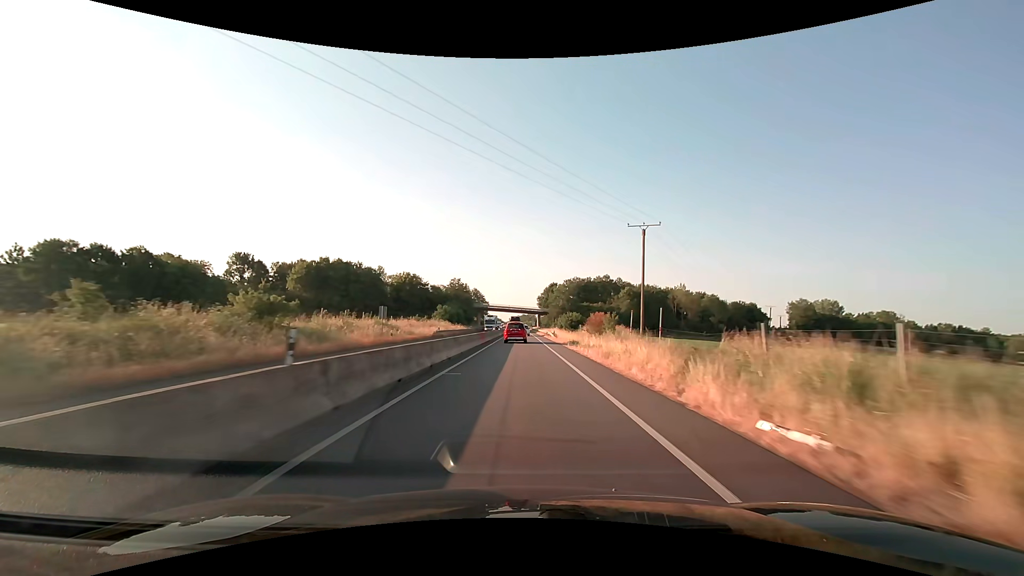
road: trunk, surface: asphalt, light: Day
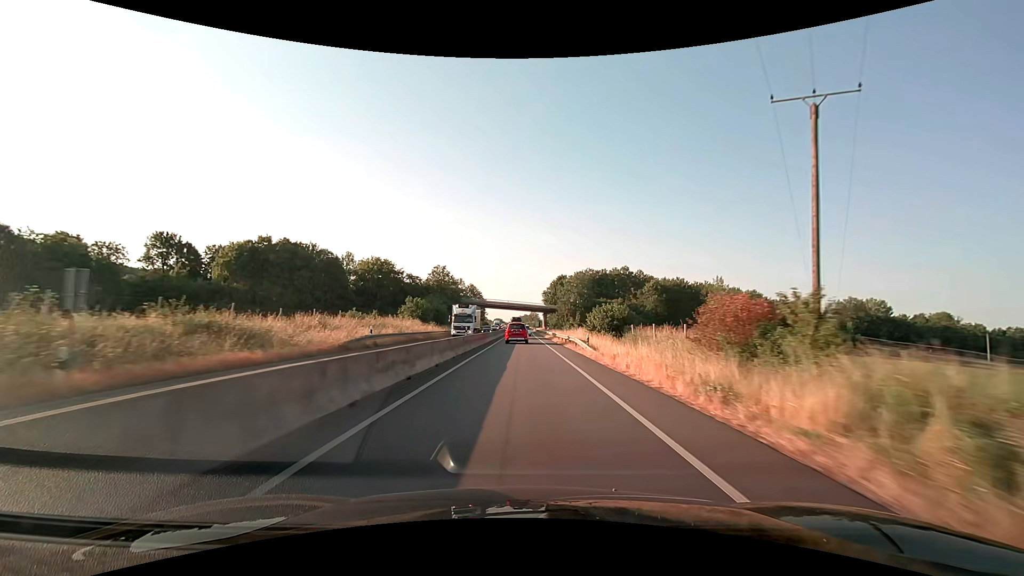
(-0.1, +27.8) m; 0°
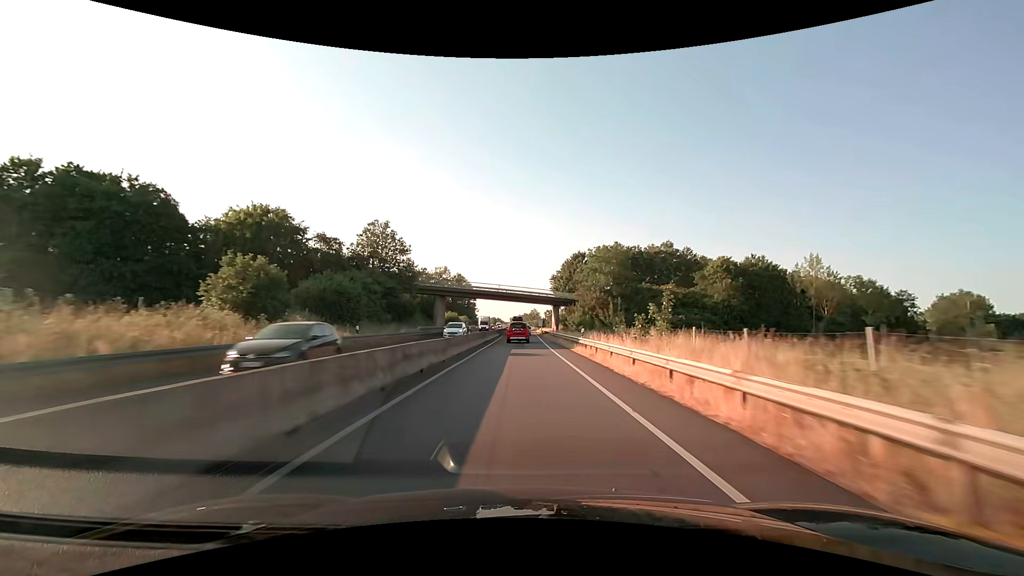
(0.0, +42.5) m; 0°
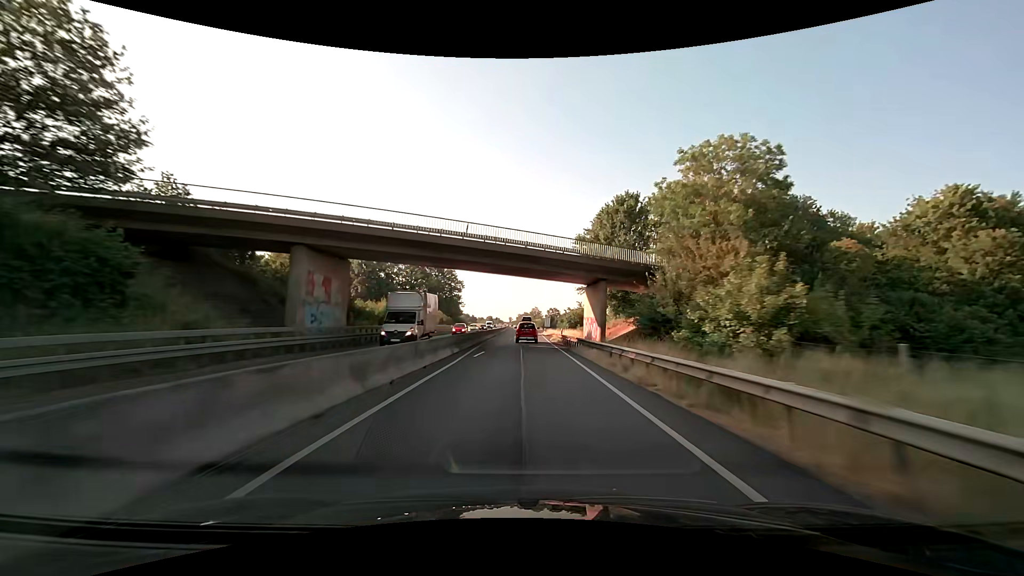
(-0.2, +43.4) m; 0°
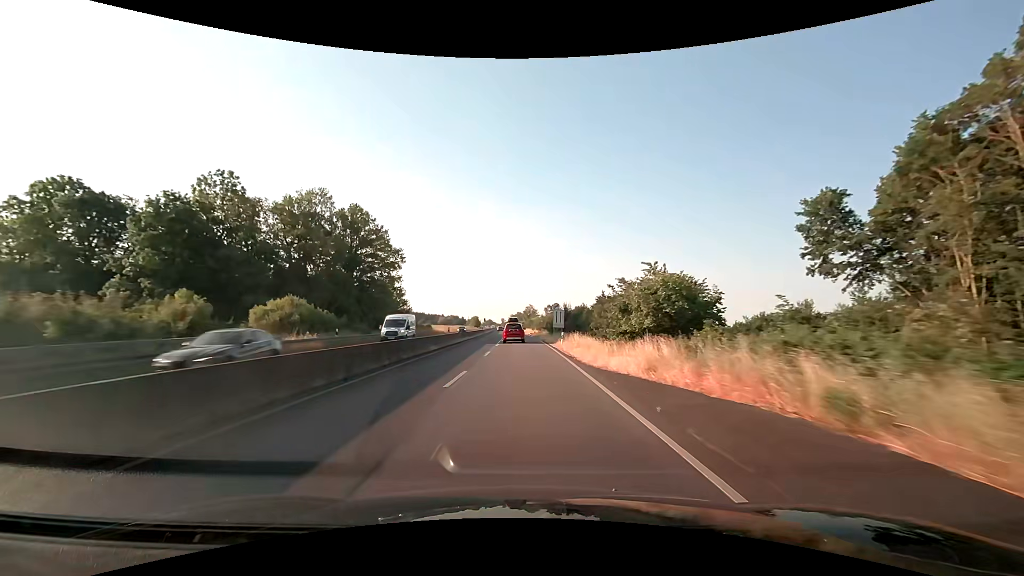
(+1.0, +59.0) m; 0°
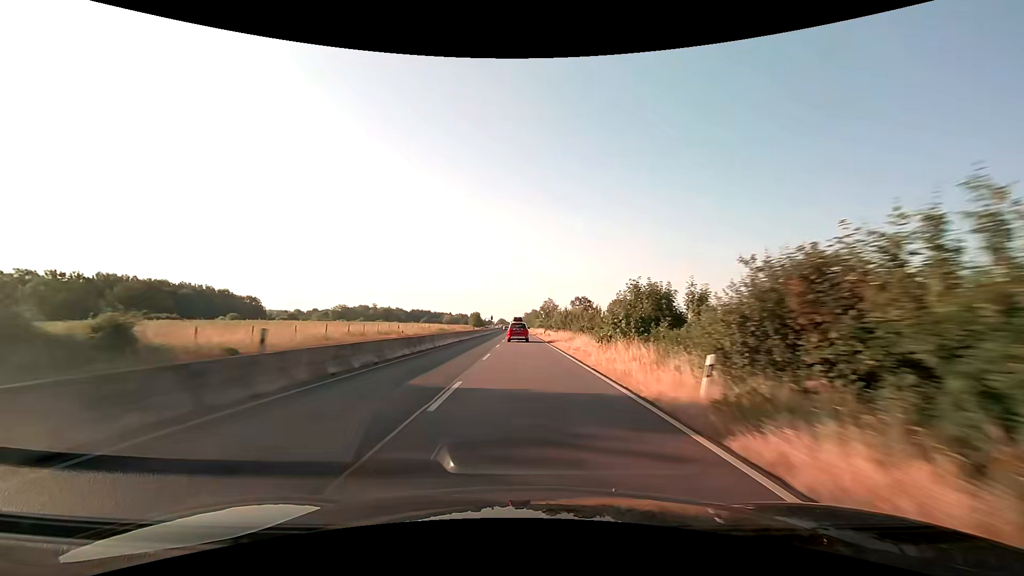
(-0.9, +76.0) m; -1°
(0, +10) (0, +20) (0, +30) (0, +40) (0, +50) (-1, +60) (-1, +70) (-1, +80) (-1, +90) (-1, +100) m
